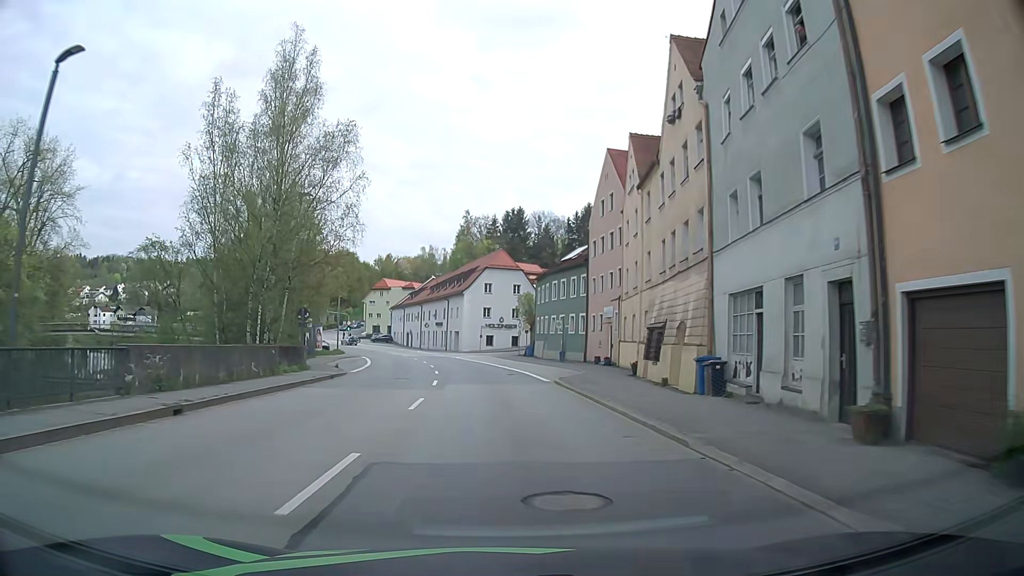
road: primary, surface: asphalt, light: Day
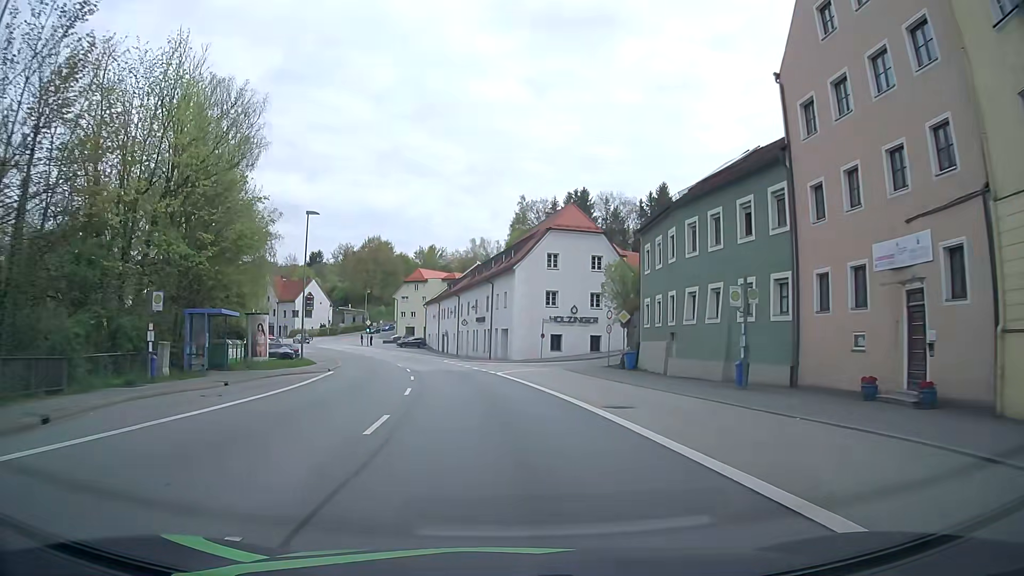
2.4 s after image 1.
(-1.1, +31.0) m; -4°
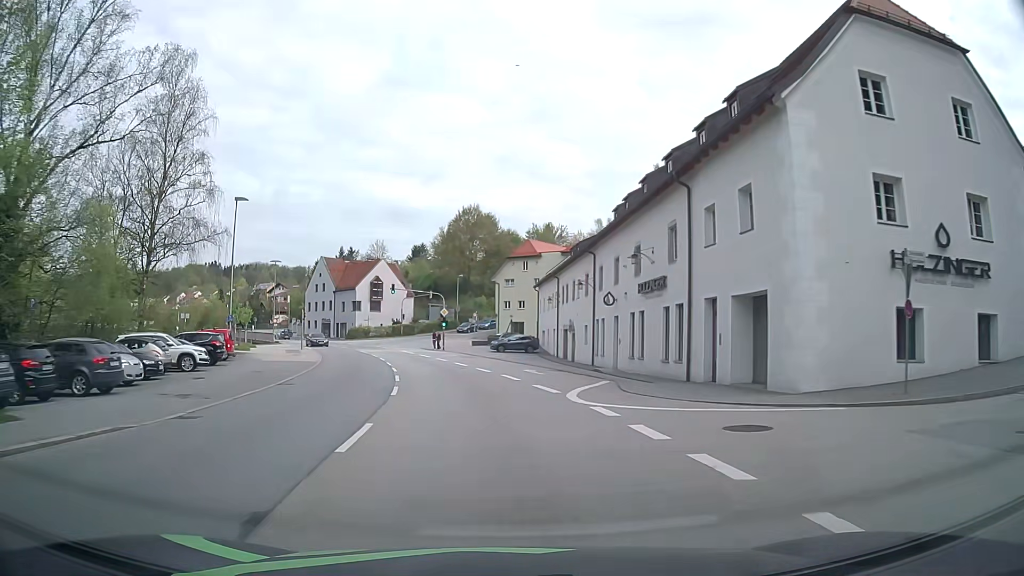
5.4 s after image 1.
(-4.0, +38.1) m; -11°
(0, +10) (-1, +20) (-3, +30) (-5, +40) (-7, +49) (-11, +59) (-15, +68) (-19, +77) (-24, +85) (-29, +94) m
